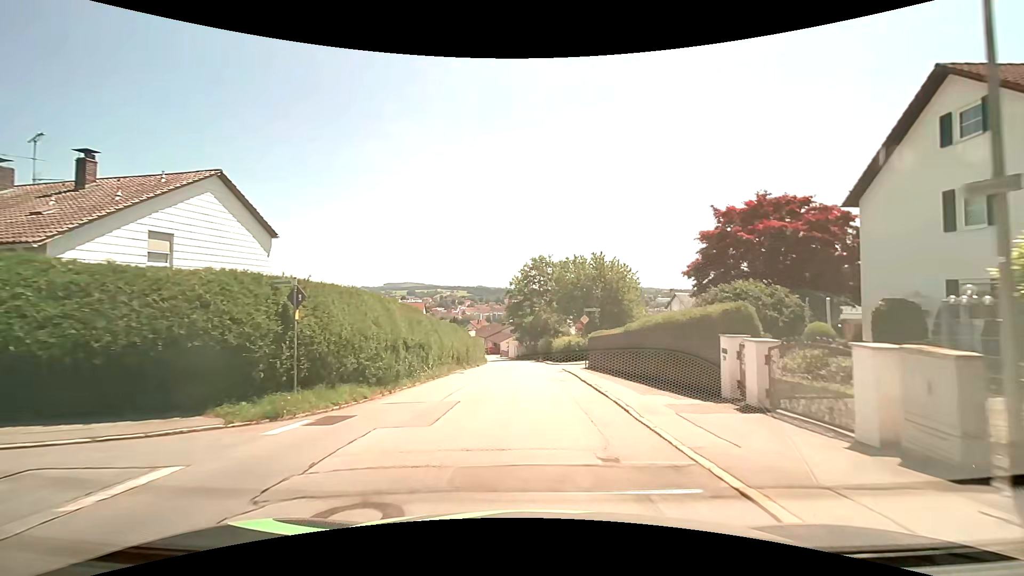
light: Day
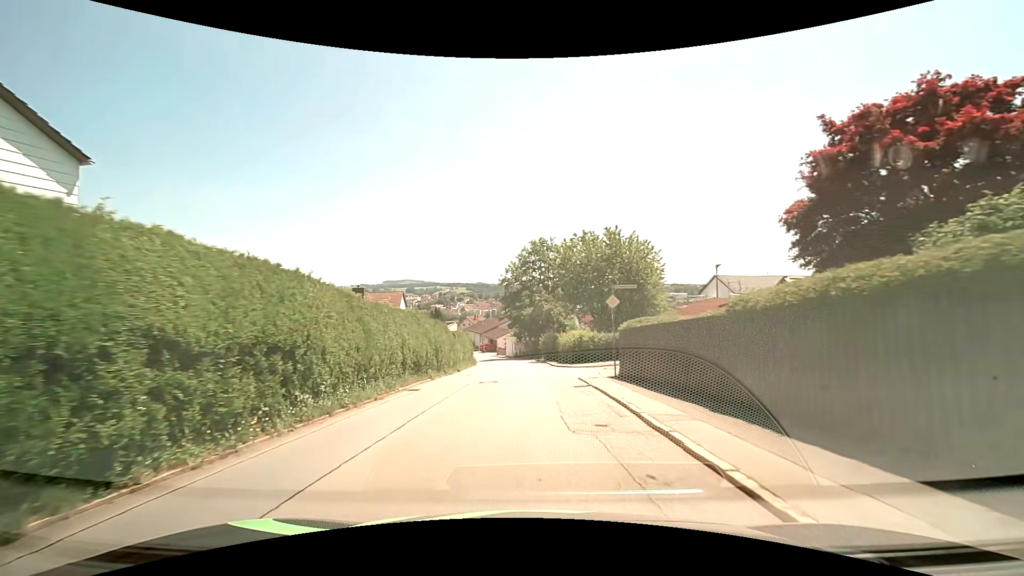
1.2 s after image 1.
(0.0, +10.8) m; 0°
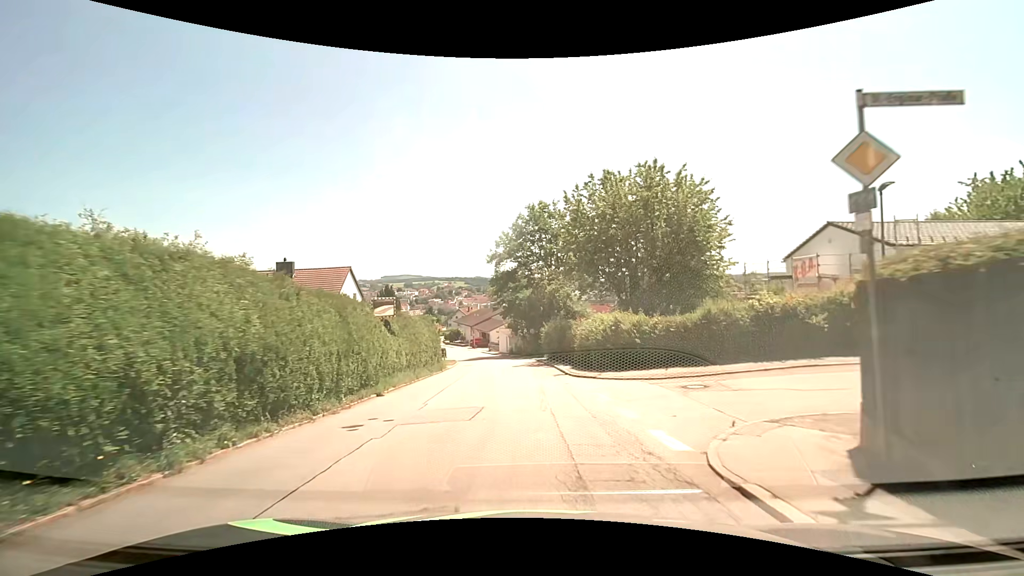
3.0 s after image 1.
(0.0, +15.3) m; 0°
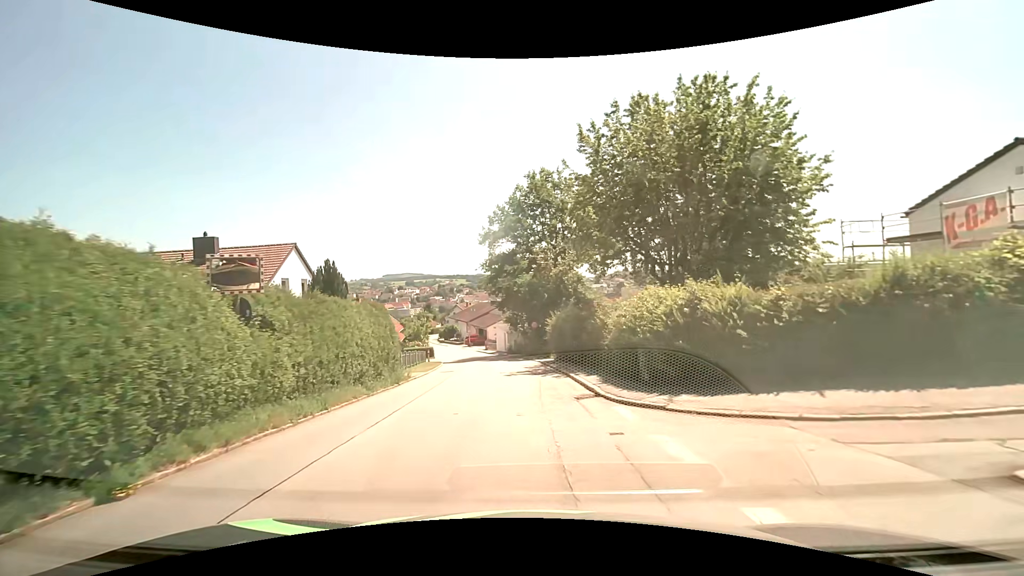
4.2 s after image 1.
(0.0, +9.3) m; 0°
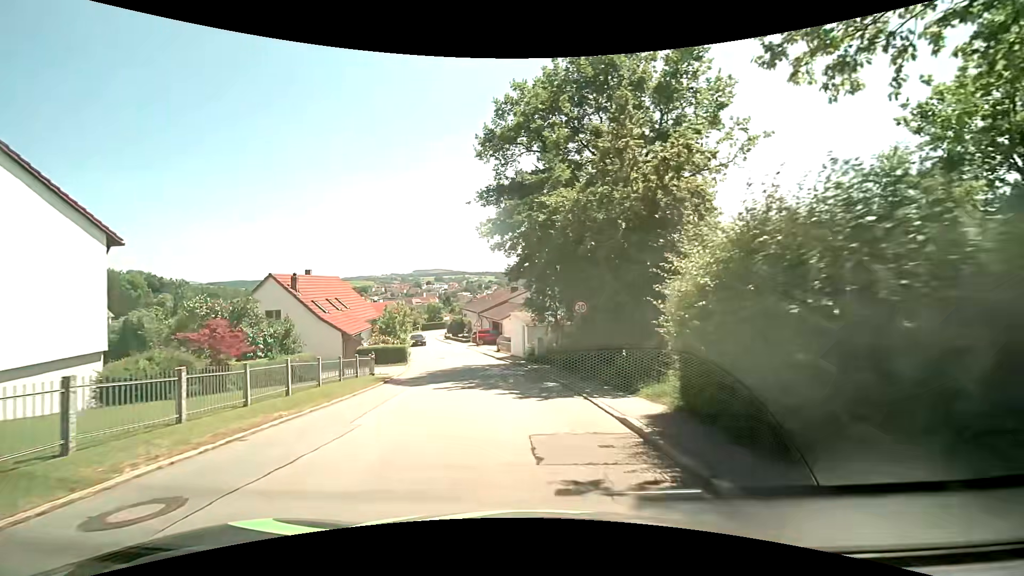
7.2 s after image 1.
(-0.5, +21.3) m; -3°
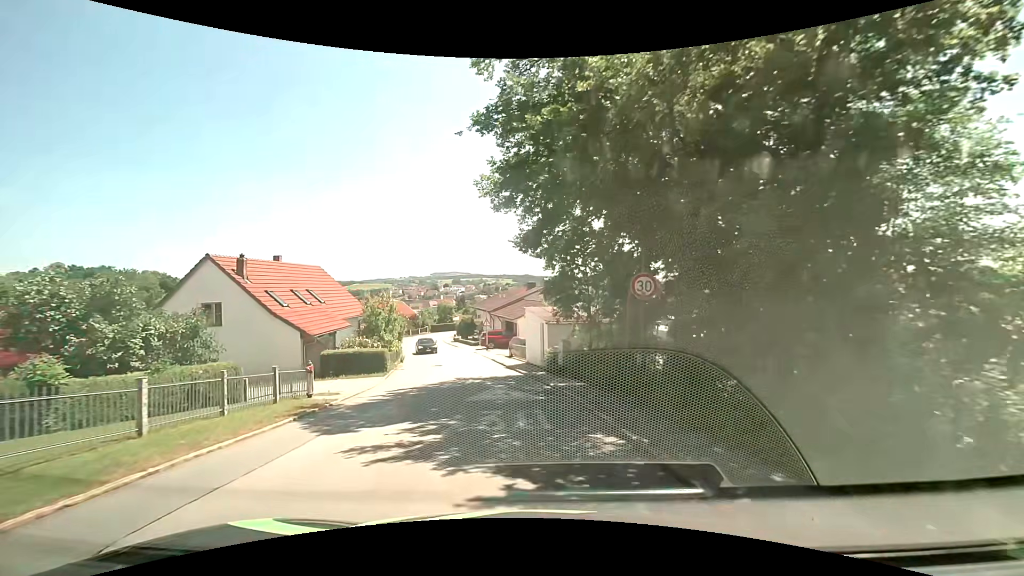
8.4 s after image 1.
(-0.1, +8.3) m; -2°
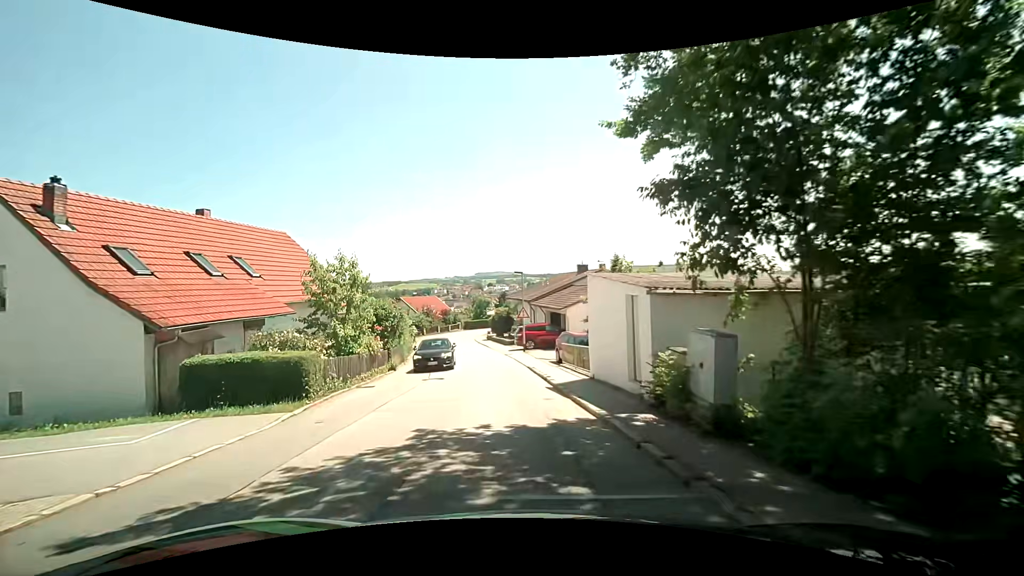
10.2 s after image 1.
(-0.6, +13.0) m; -5°
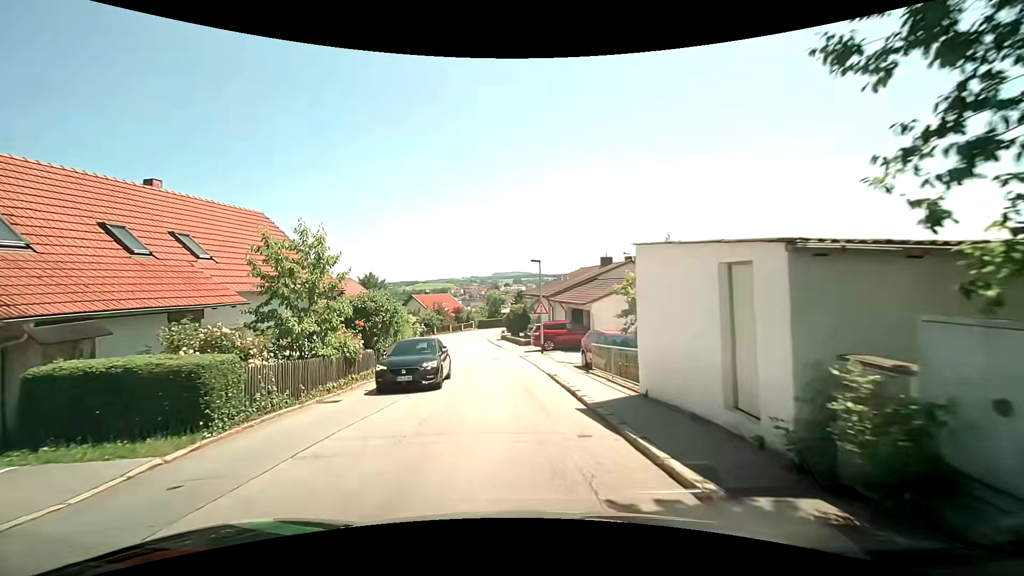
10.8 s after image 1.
(-0.1, +4.5) m; -2°
(0, +10) (-1, +20) (-3, +30) (-5, +40) (-6, +50) (-7, +60) (-5, +69) (-1, +79) (+4, +87) (+9, +95) m
